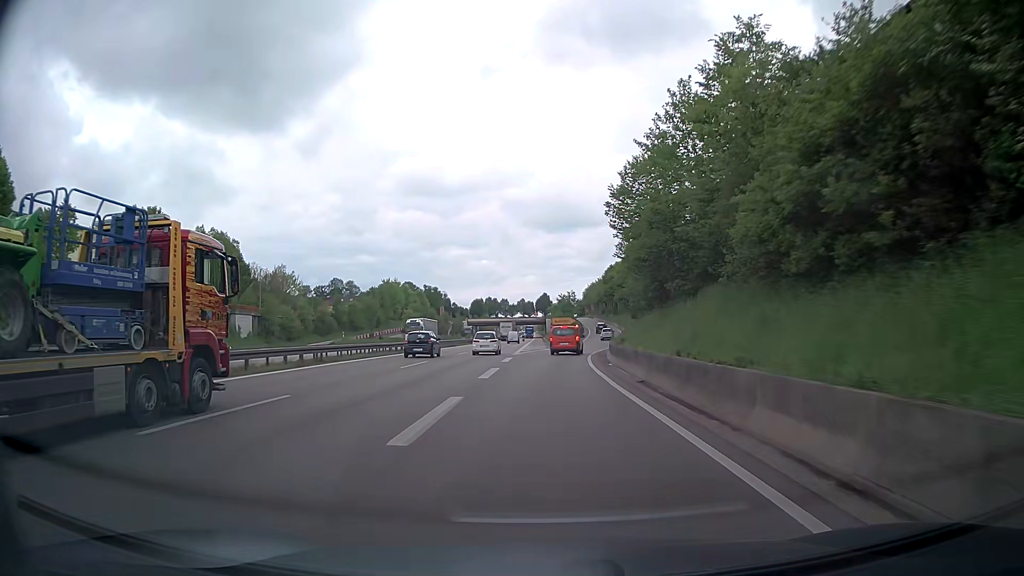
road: trunk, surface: asphalt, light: Day
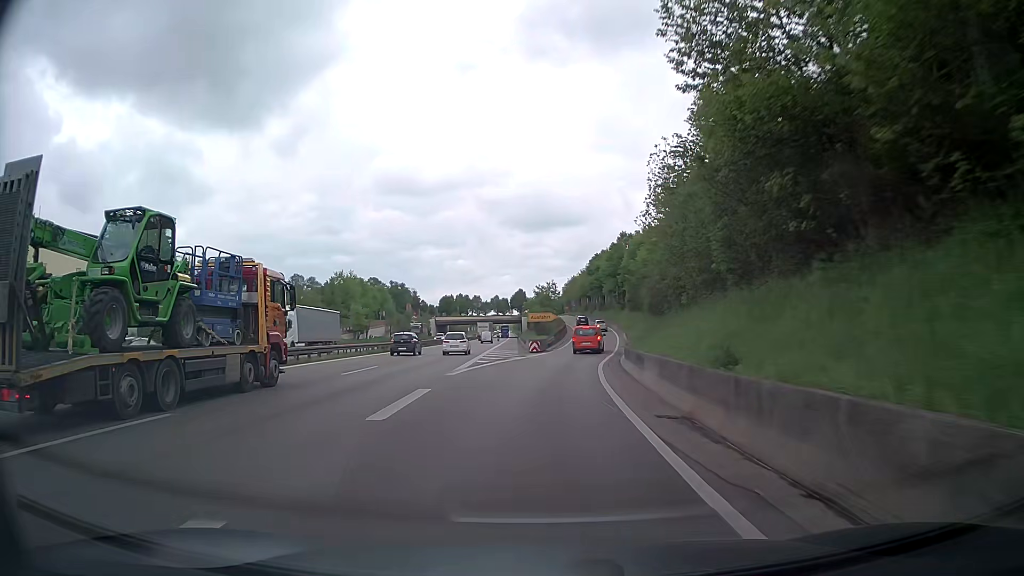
(+0.3, +21.5) m; +2°
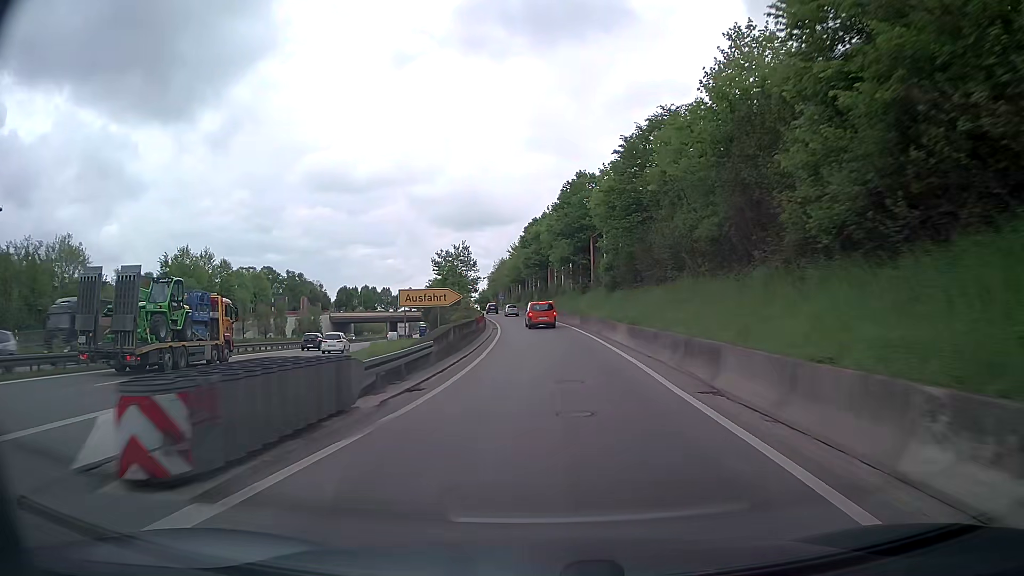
(+2.2, +42.4) m; +6°
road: trunk_link
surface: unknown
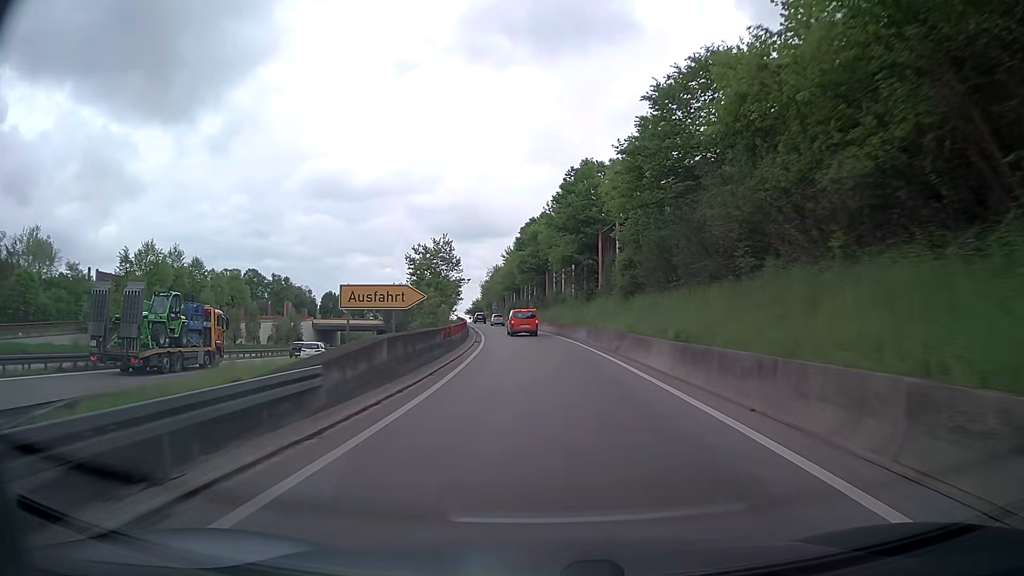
(0.0, +10.5) m; 0°
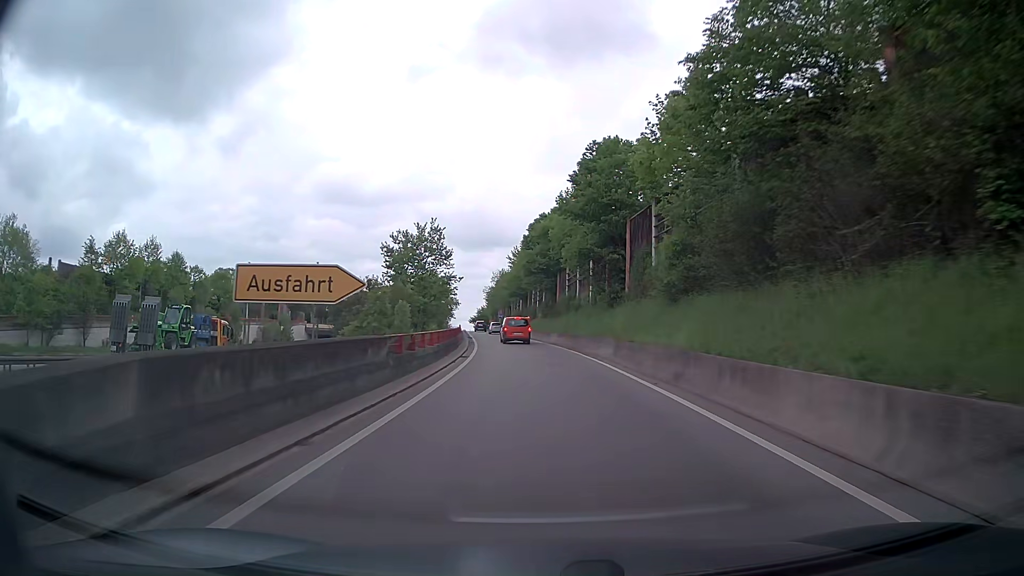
(-0.1, +10.4) m; 0°
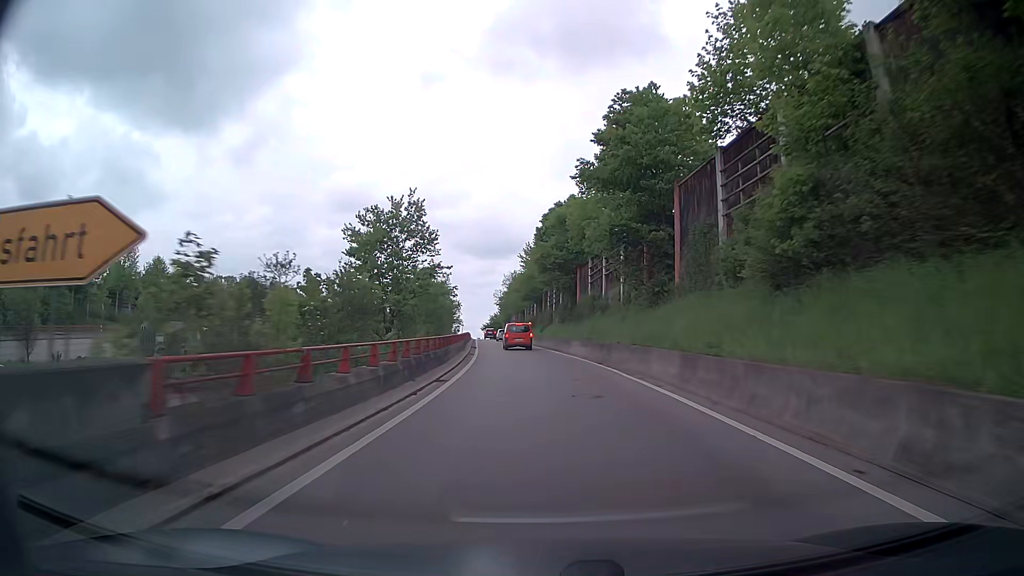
(-0.1, +10.3) m; -1°
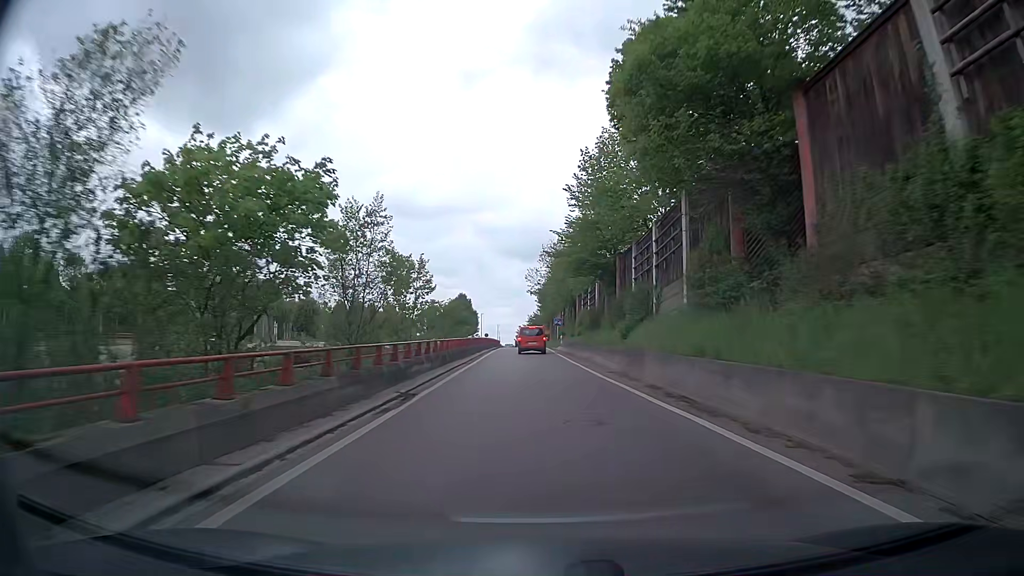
(-1.7, +39.0) m; -4°
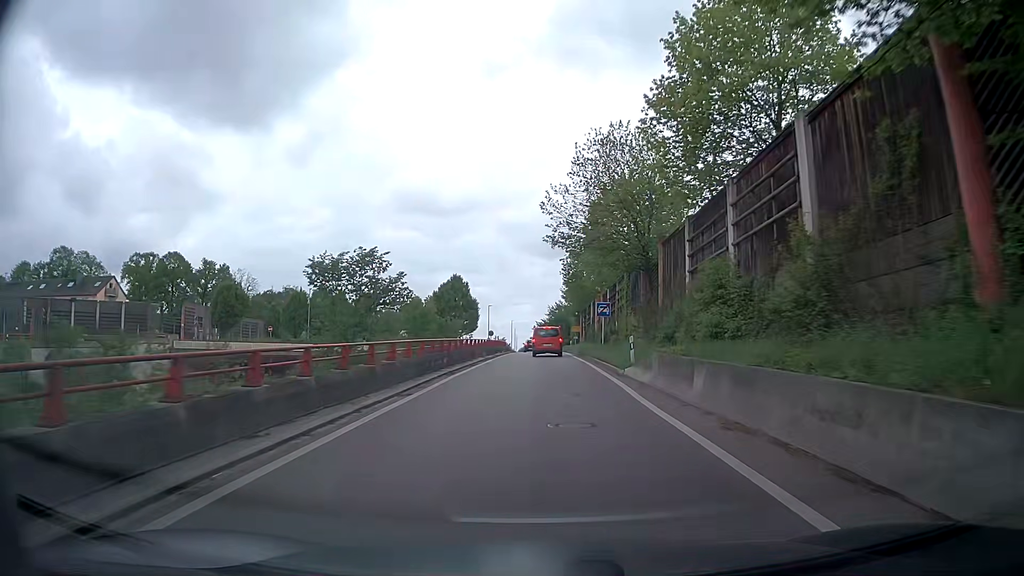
(-0.7, +35.1) m; -2°
(0, +10) (0, +20) (0, +30) (0, +40) (0, +50) (0, +60) (0, +70) (0, +80) (-1, +90) (-3, +100) m
